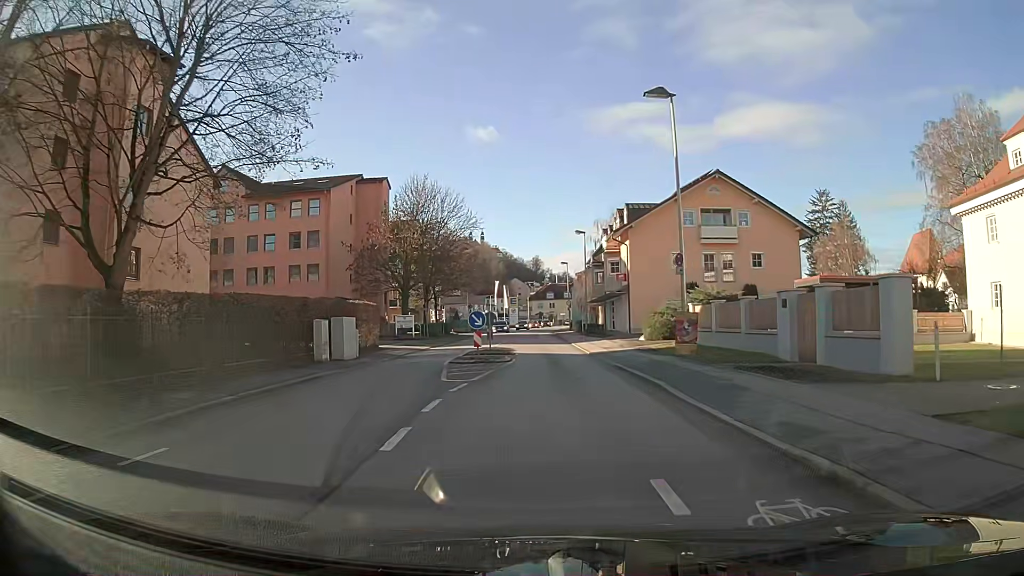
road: primary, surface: asphalt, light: Day
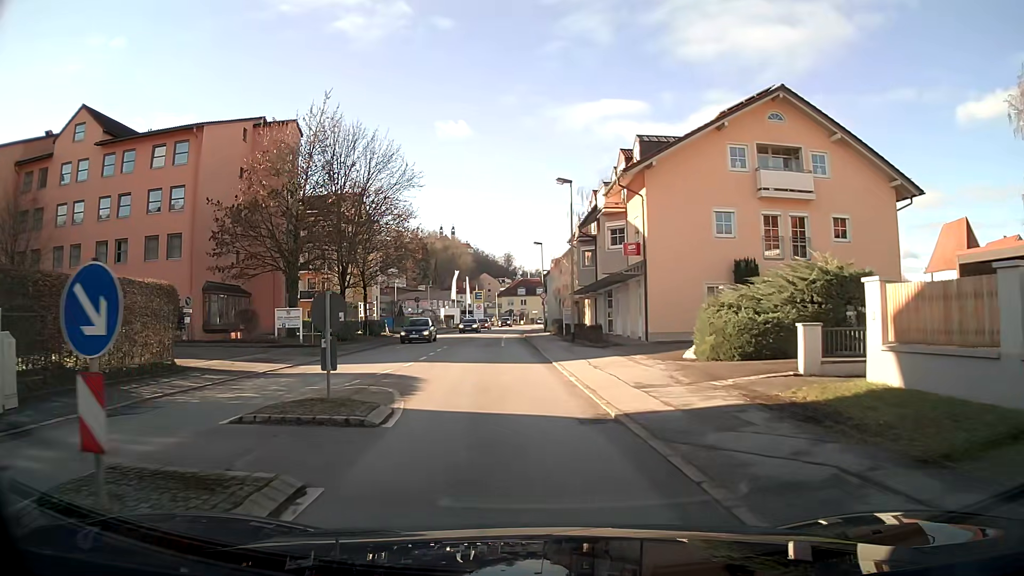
(+0.5, +18.6) m; +1°
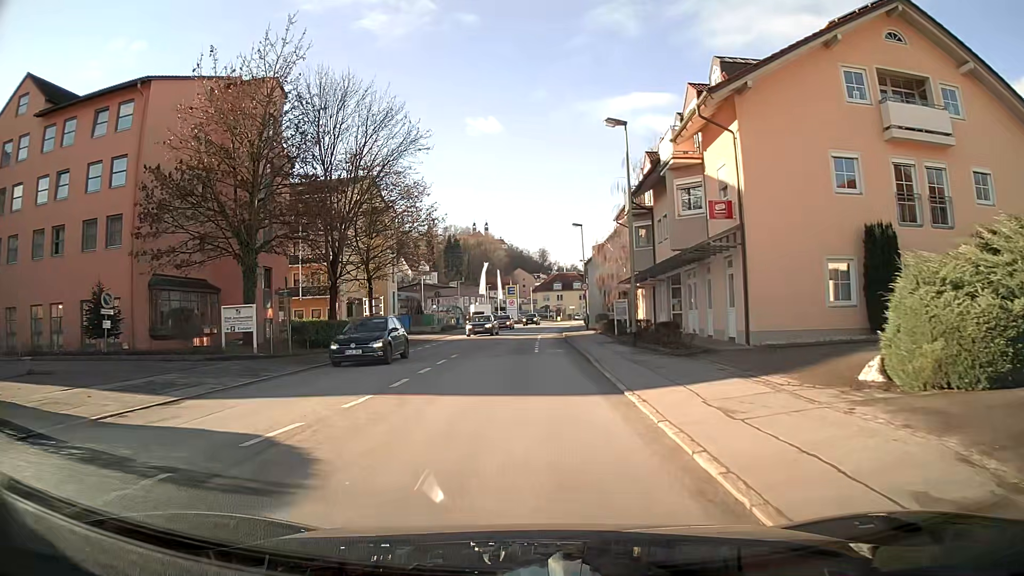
(-0.2, +9.3) m; -3°
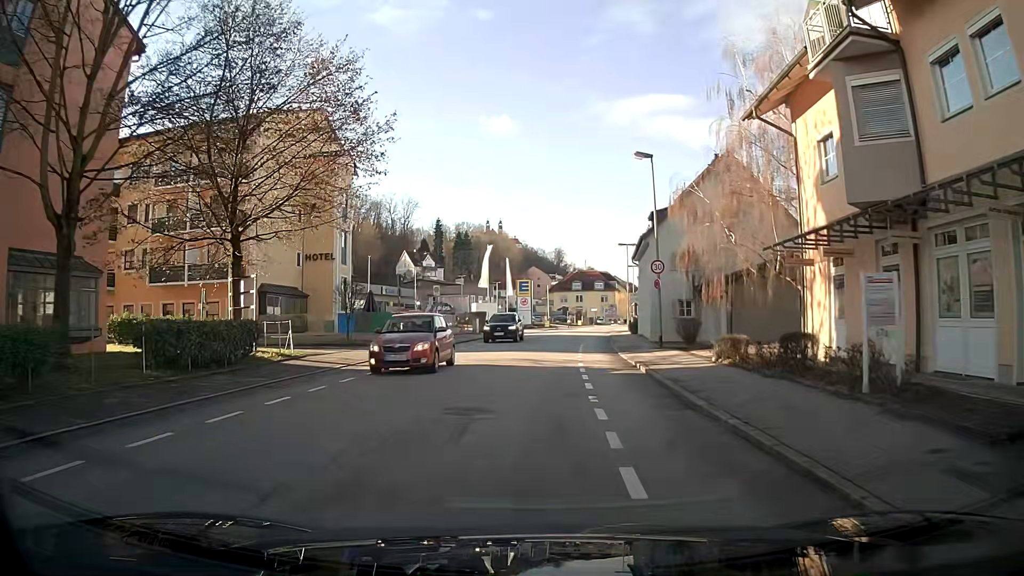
(-0.6, +23.2) m; -1°
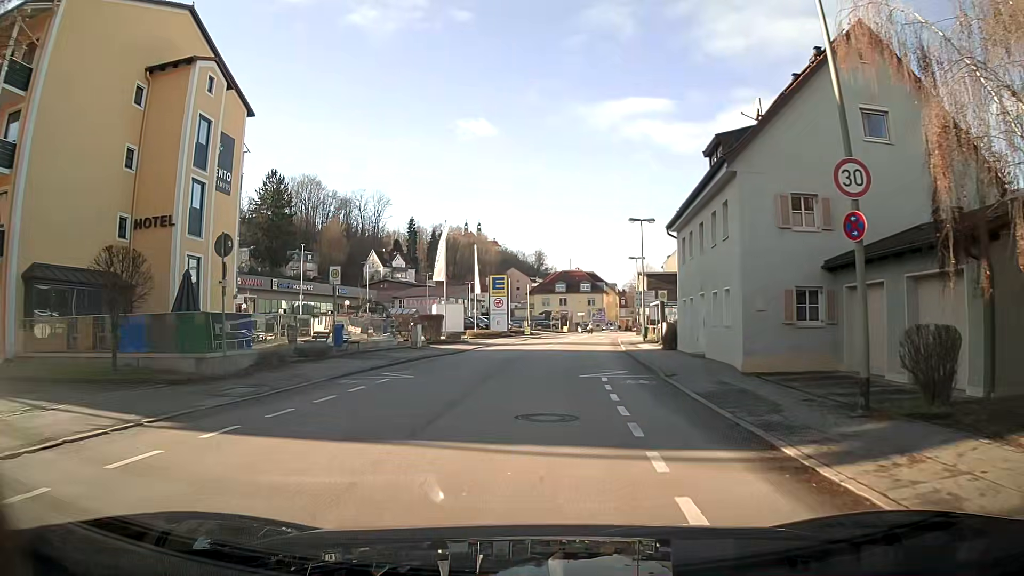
(+0.3, +18.5) m; +2°
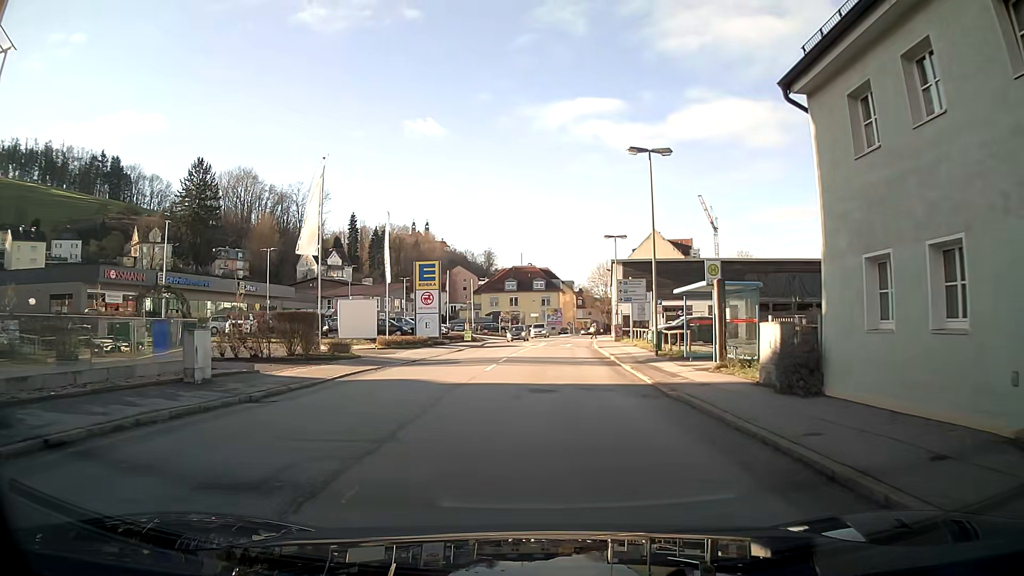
(+0.6, +18.5) m; +4°
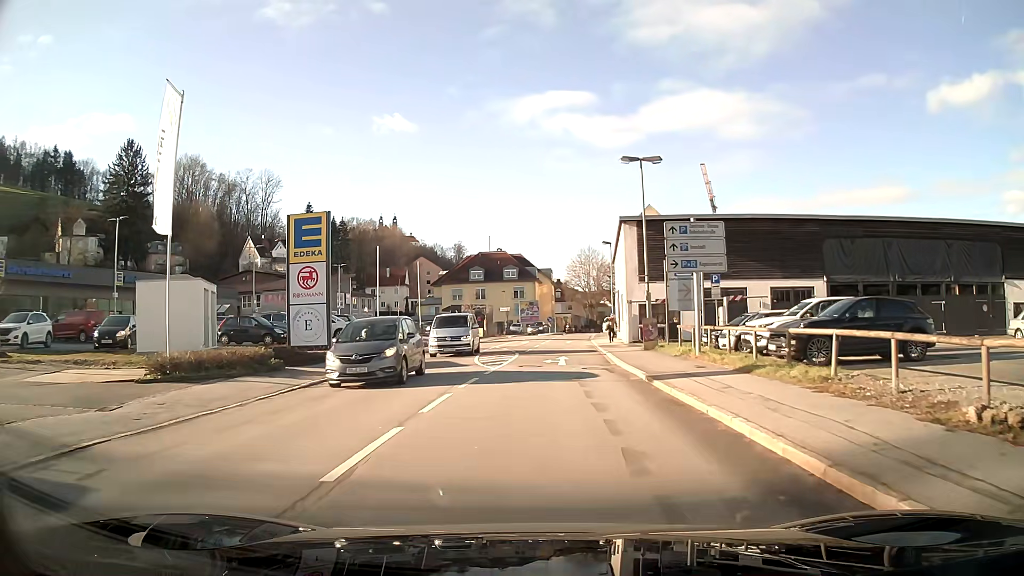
(+0.5, +23.2) m; +2°
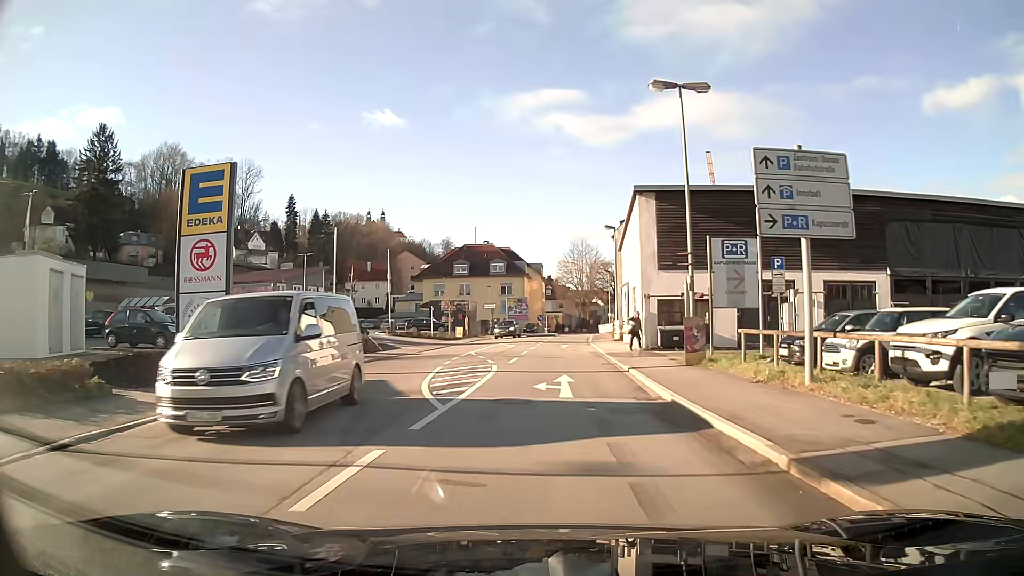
(+0.1, +9.3) m; +1°
(0, +10) (0, +20) (+1, +30) (+2, +40) (+2, +50) (+3, +60) (+4, +70) (+5, +80) (+7, +90) (+8, +100) m
